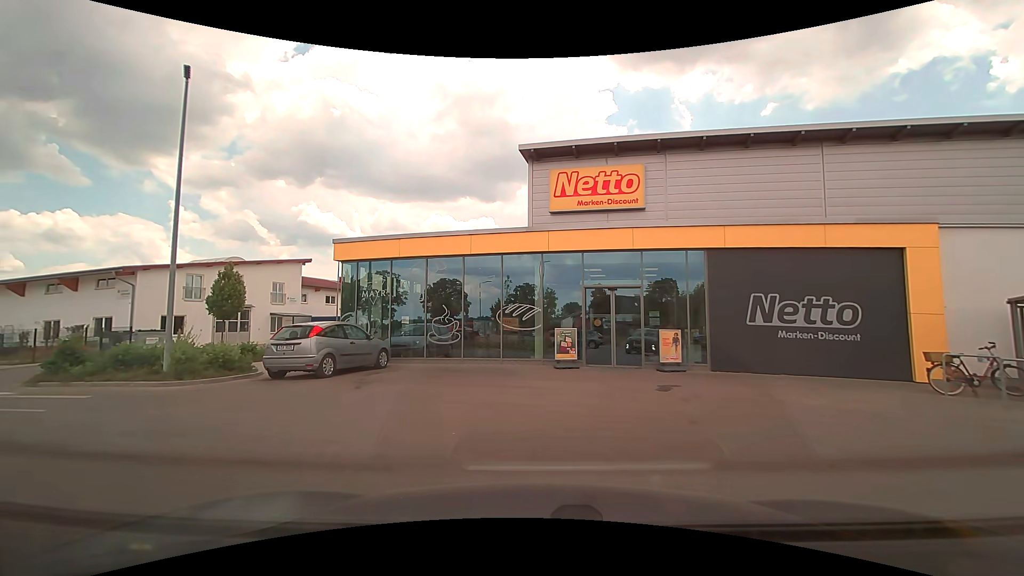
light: Day
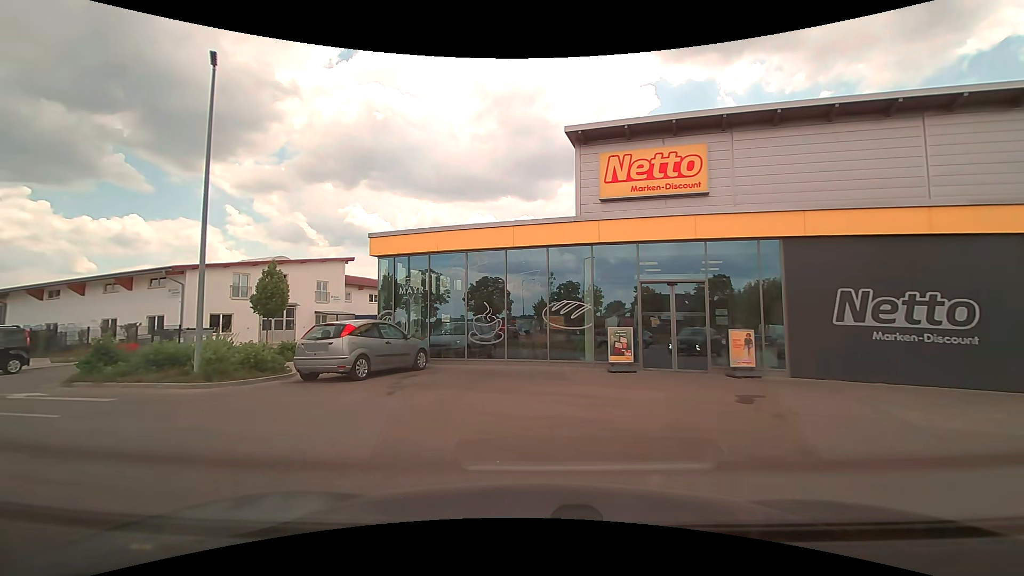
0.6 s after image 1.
(0.0, +1.3) m; -6°
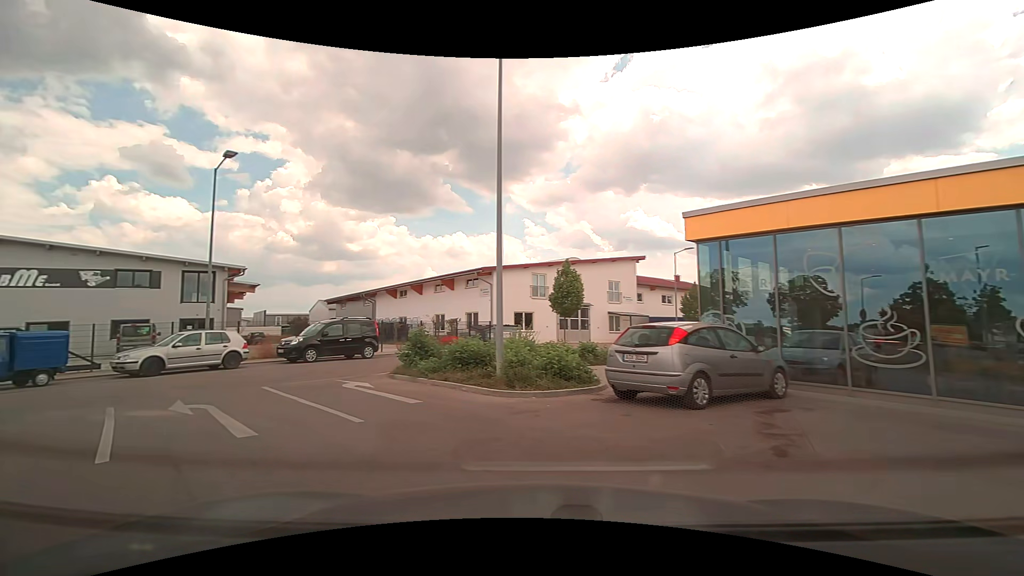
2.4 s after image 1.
(-0.8, +3.6) m; -30°
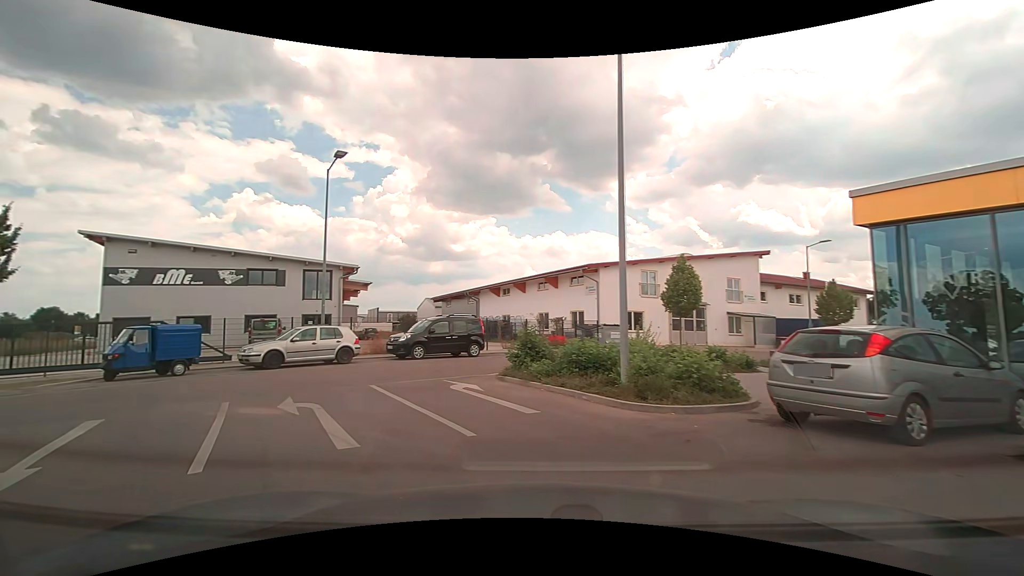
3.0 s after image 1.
(-0.1, +1.3) m; -13°
